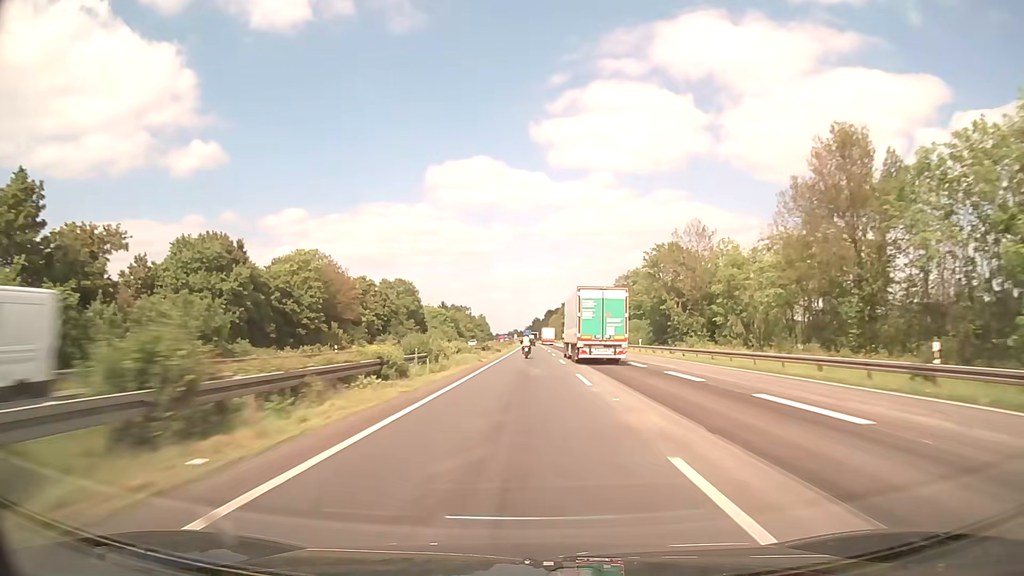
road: motorway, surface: asphalt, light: Day
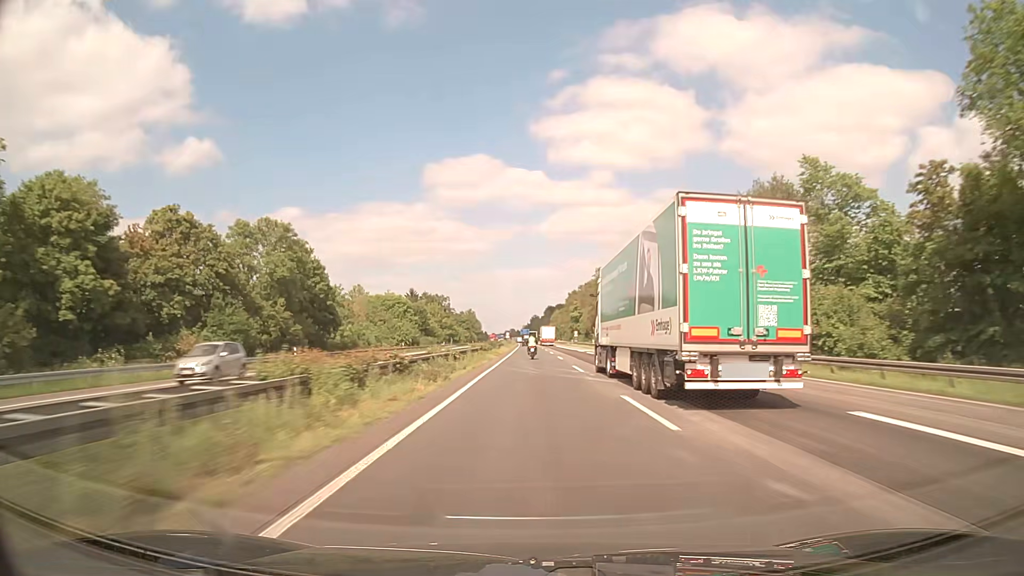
(+0.1, +64.2) m; 0°
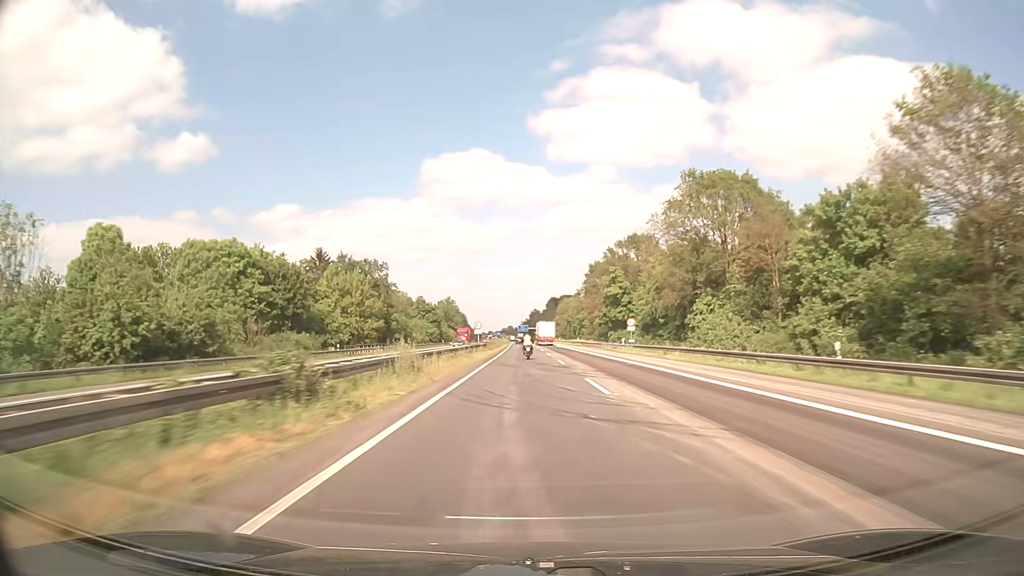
(+0.3, +84.7) m; 0°
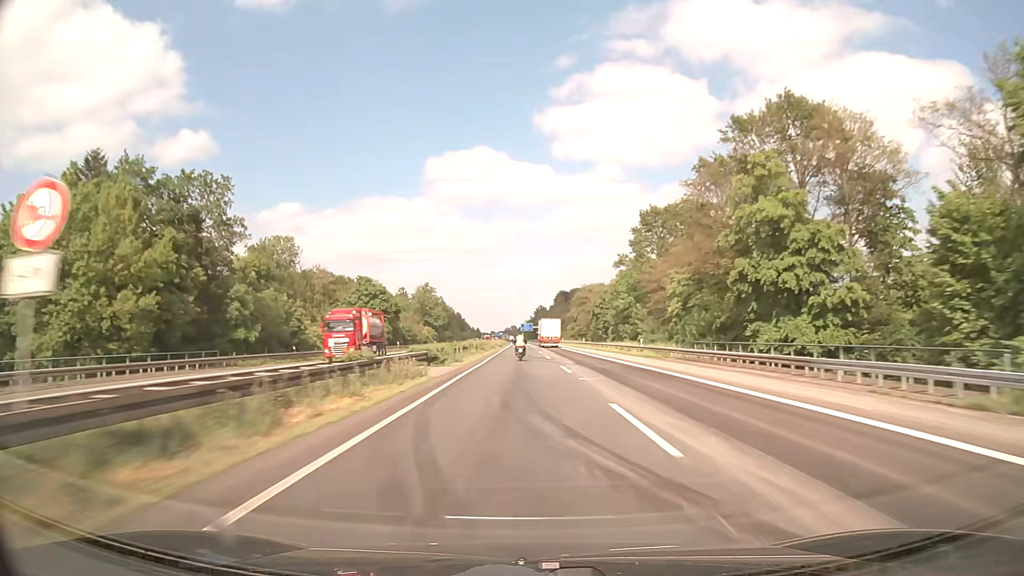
(-0.5, +62.9) m; -1°
(0, +10) (0, +20) (0, +30) (0, +40) (0, +50) (0, +60) (0, +70) (-1, +80) (-1, +90) (-1, +100) m
